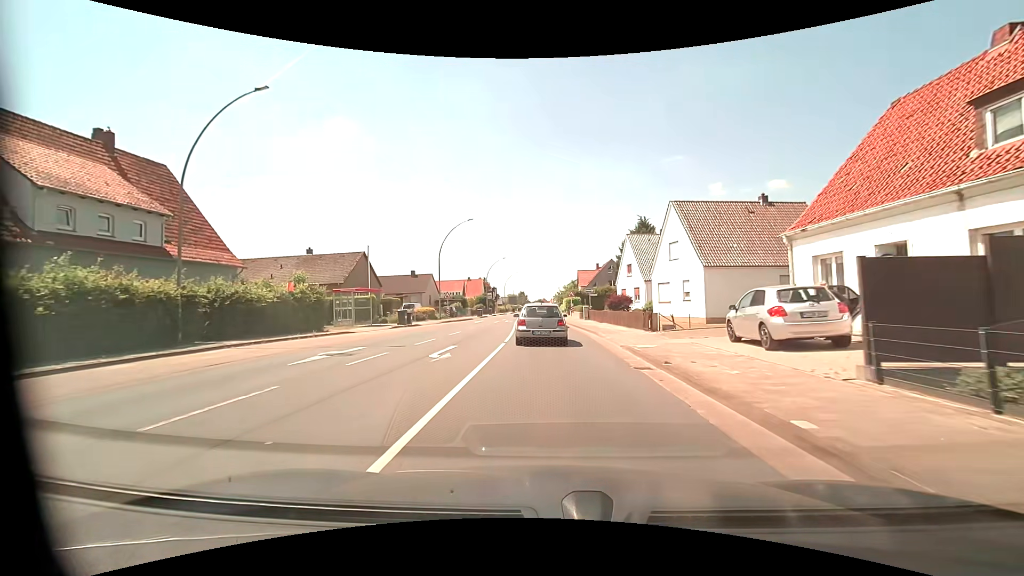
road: primary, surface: asphalt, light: Day
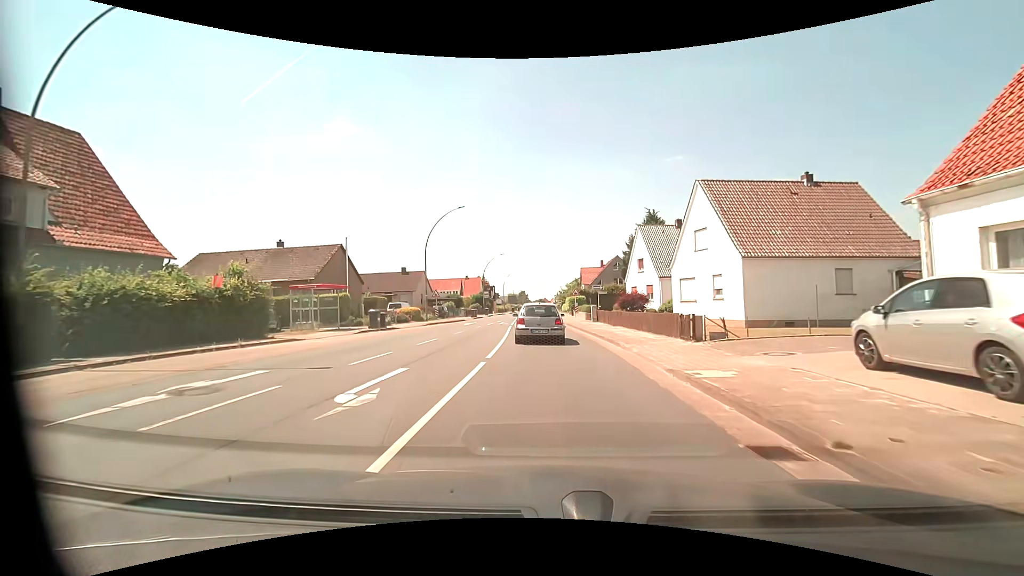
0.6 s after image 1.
(0.0, +6.0) m; 0°
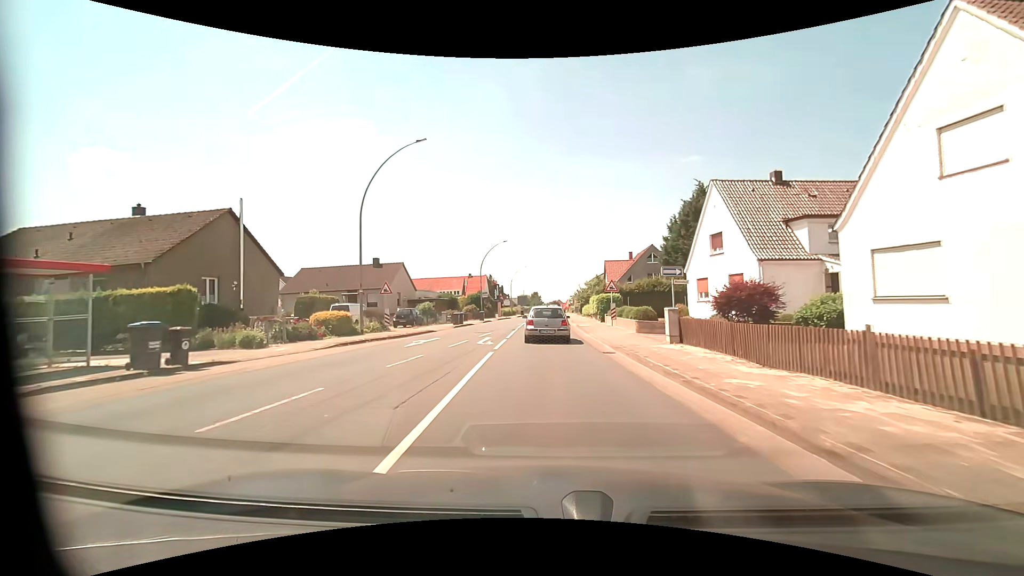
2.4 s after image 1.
(-0.2, +18.1) m; -1°
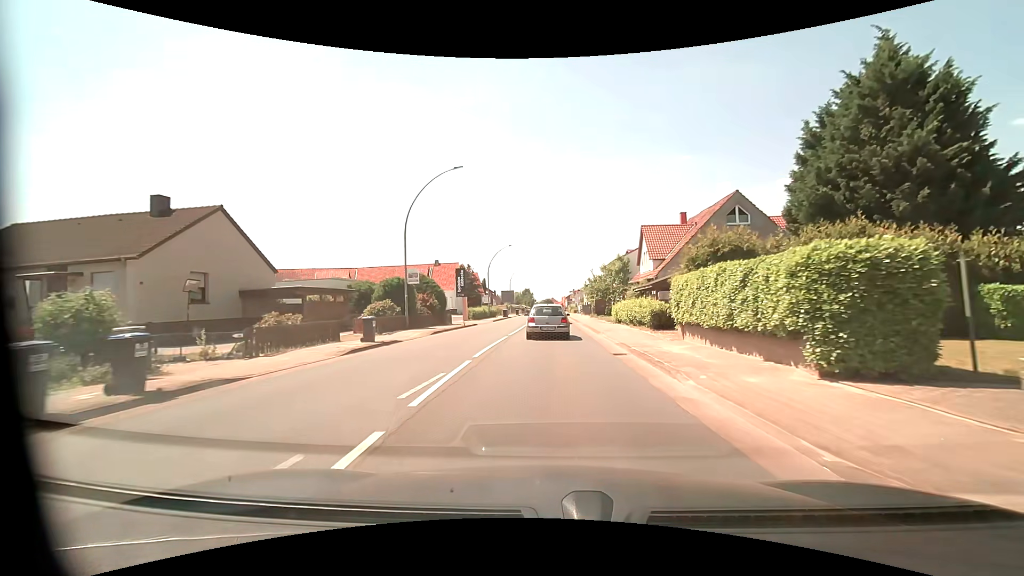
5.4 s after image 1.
(-0.4, +32.4) m; +1°
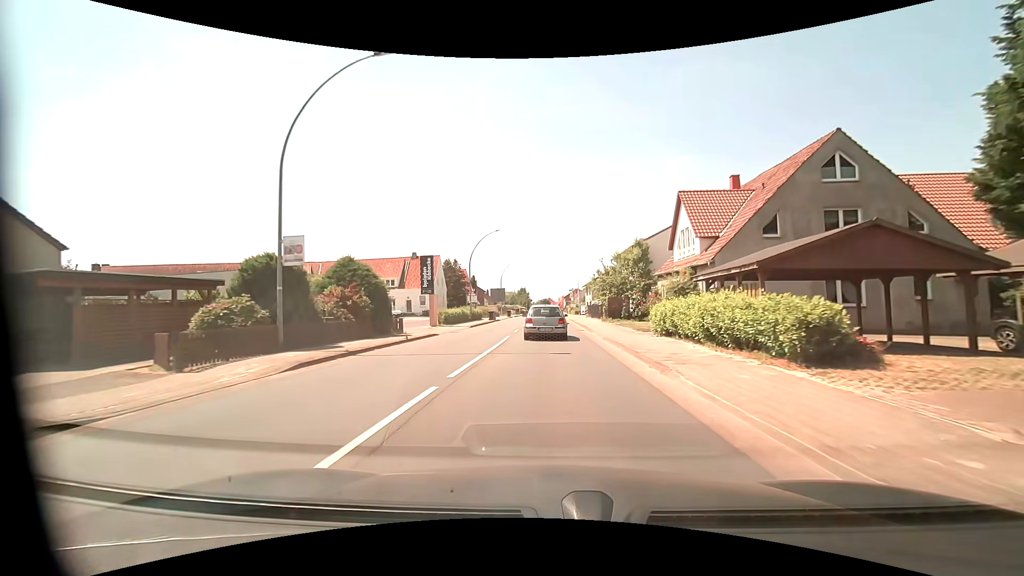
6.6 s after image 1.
(0.0, +13.7) m; +1°
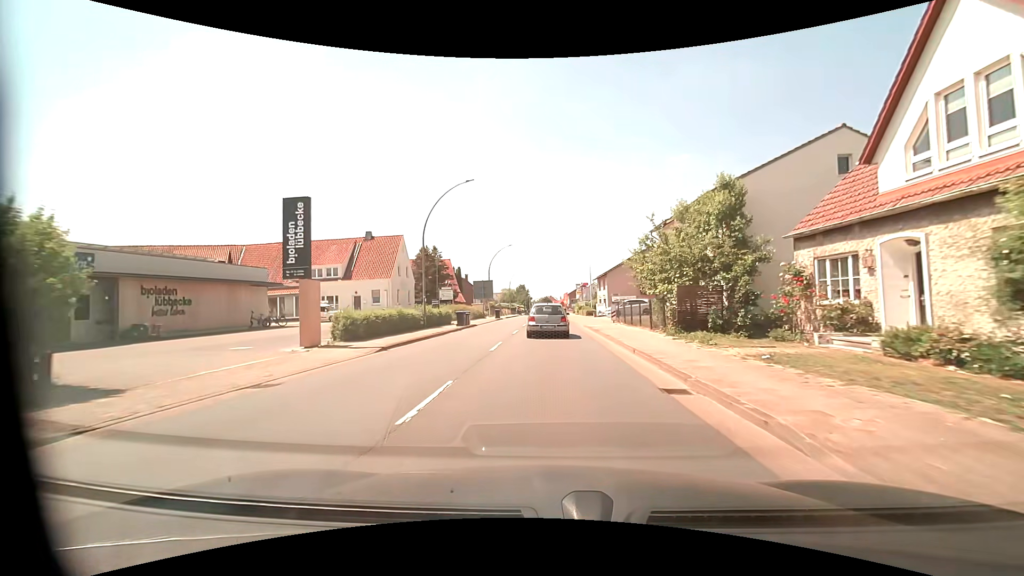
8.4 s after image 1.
(-0.1, +20.8) m; -1°
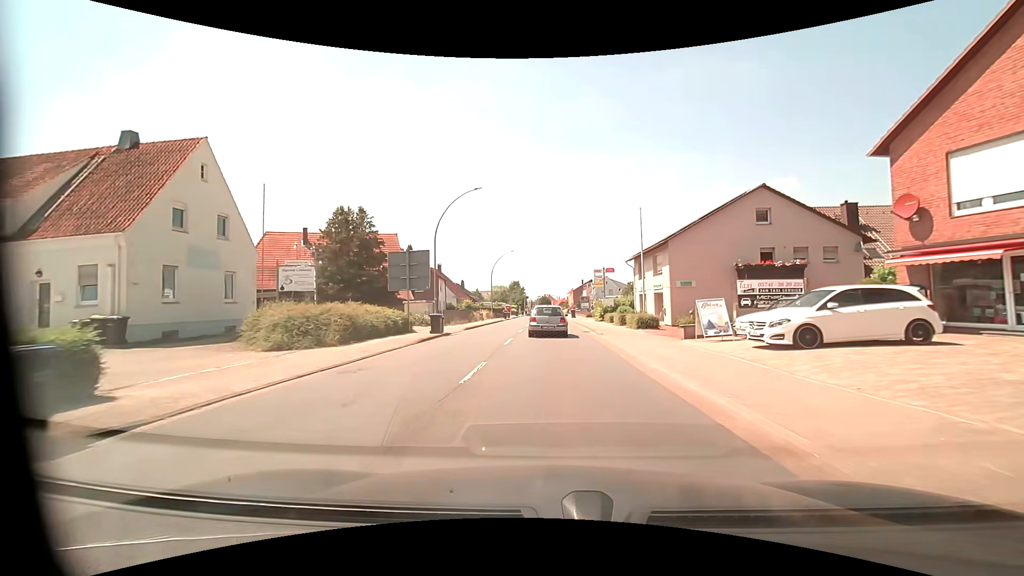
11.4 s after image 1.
(+0.1, +33.7) m; +1°
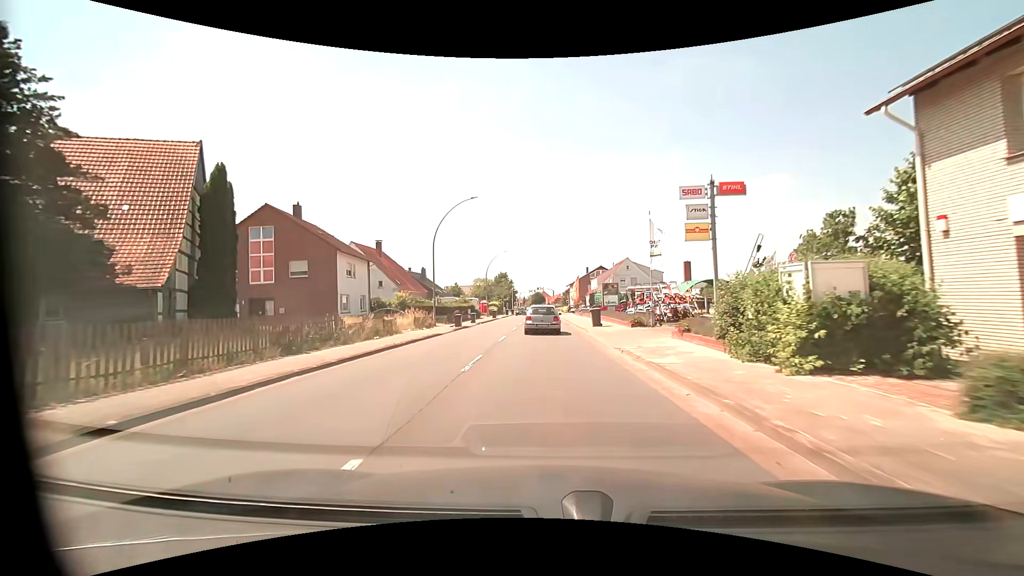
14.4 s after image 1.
(-0.1, +35.0) m; 0°
(0, +10) (0, +20) (0, +30) (0, +40) (0, +50) (0, +60) (-1, +70) (-1, +80) (-1, +90) (-1, +100) m
